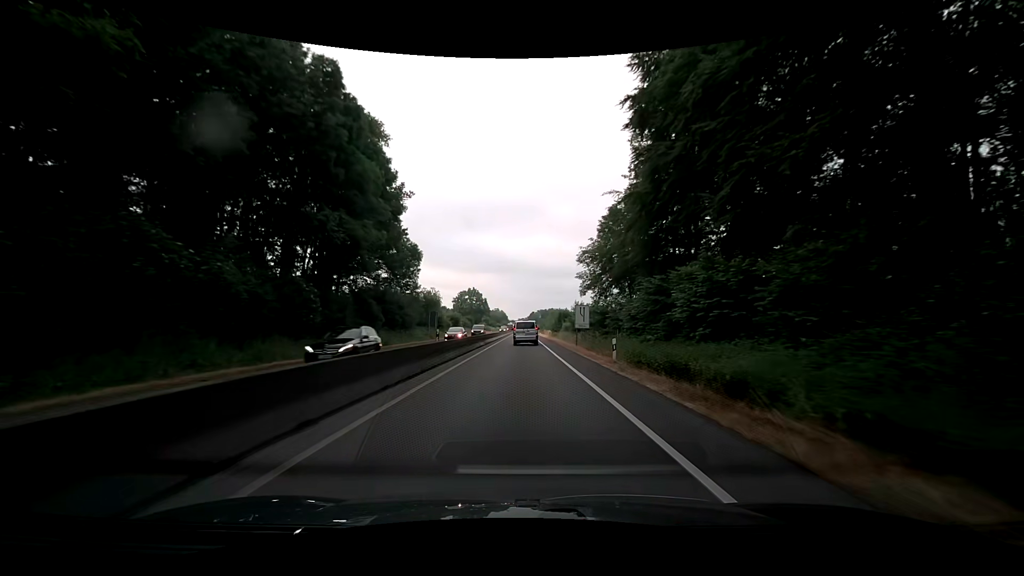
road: trunk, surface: asphalt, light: Day
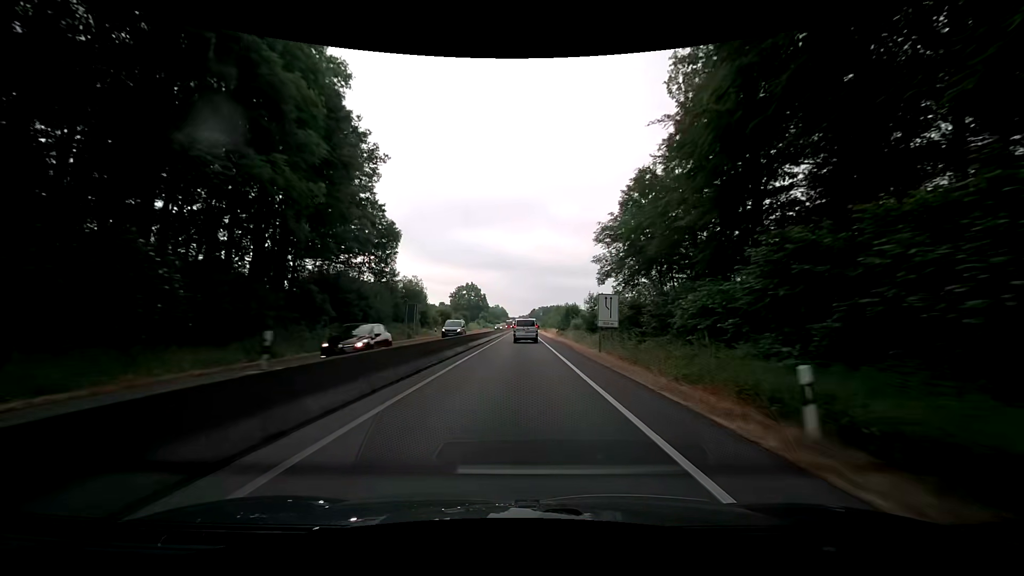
(0.0, +12.9) m; 0°
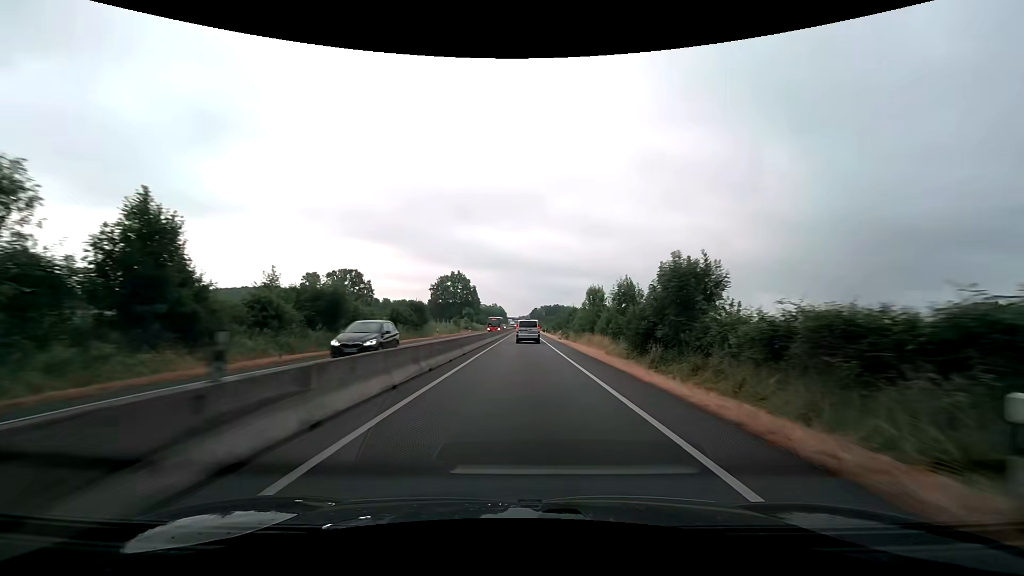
(+0.1, +51.7) m; 0°
(0, +10) (0, +20) (0, +30) (0, +40) (0, +50) (0, +60) (0, +70) (0, +80) (0, +90) (0, +100) m
